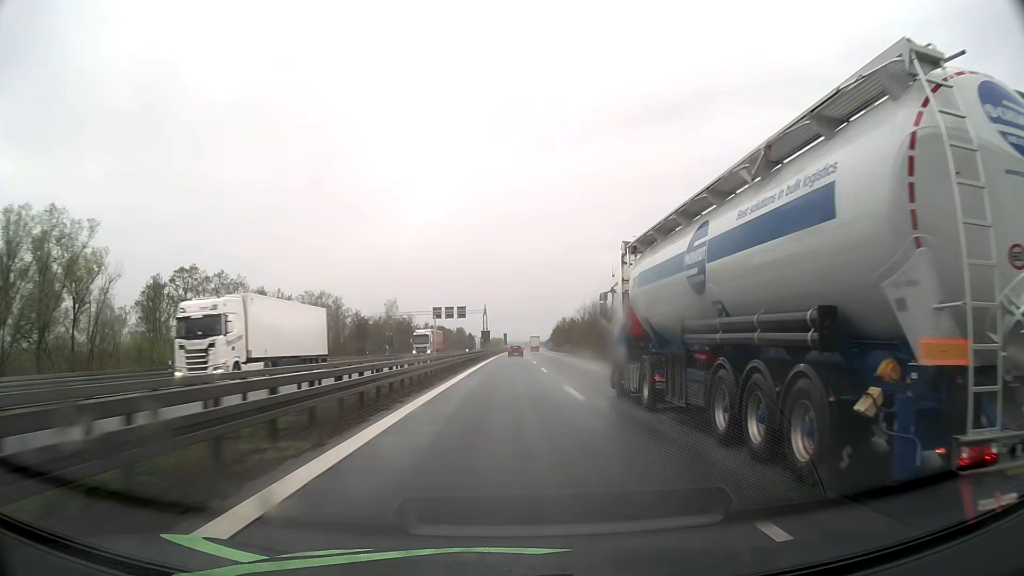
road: motorway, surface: asphalt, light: Day
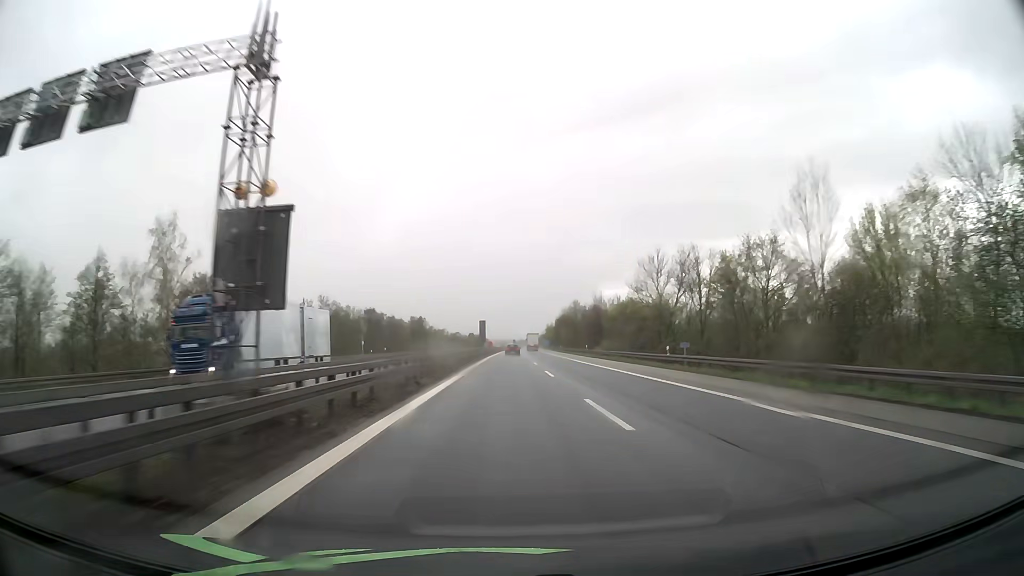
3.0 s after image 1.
(+0.9, +96.5) m; +1°
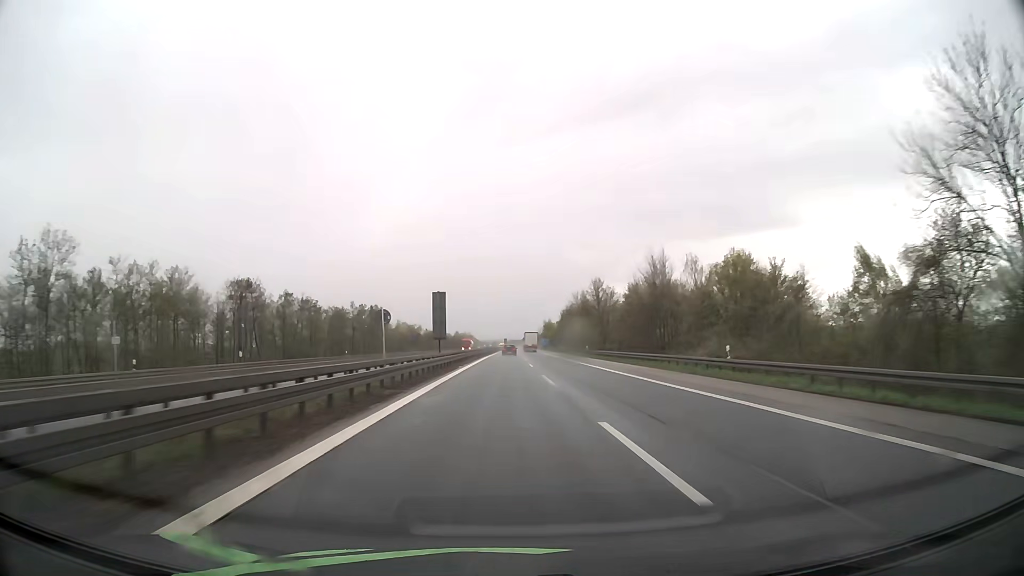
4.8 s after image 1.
(+0.5, +59.1) m; +1°
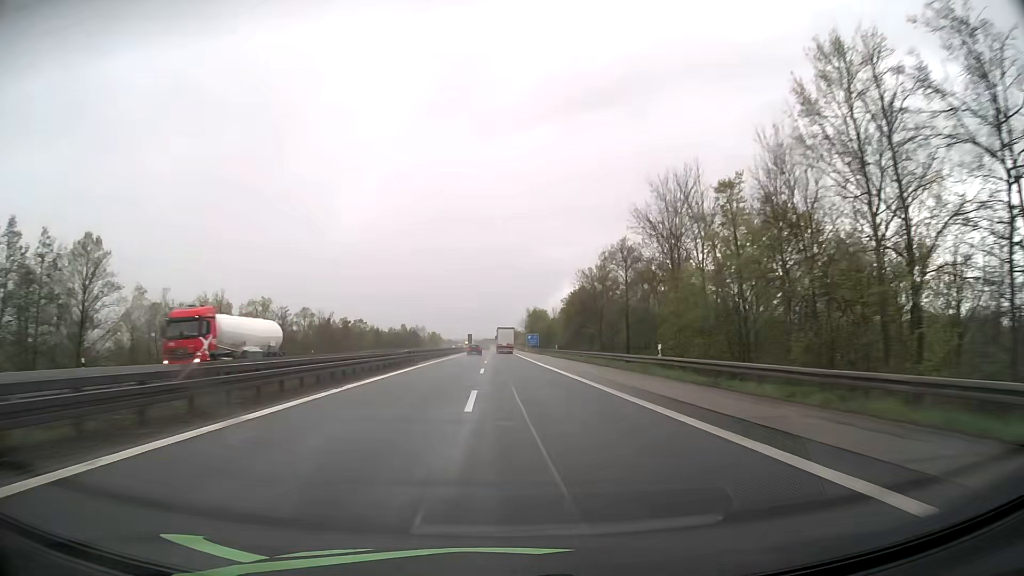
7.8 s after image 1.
(+2.5, +100.2) m; +2°
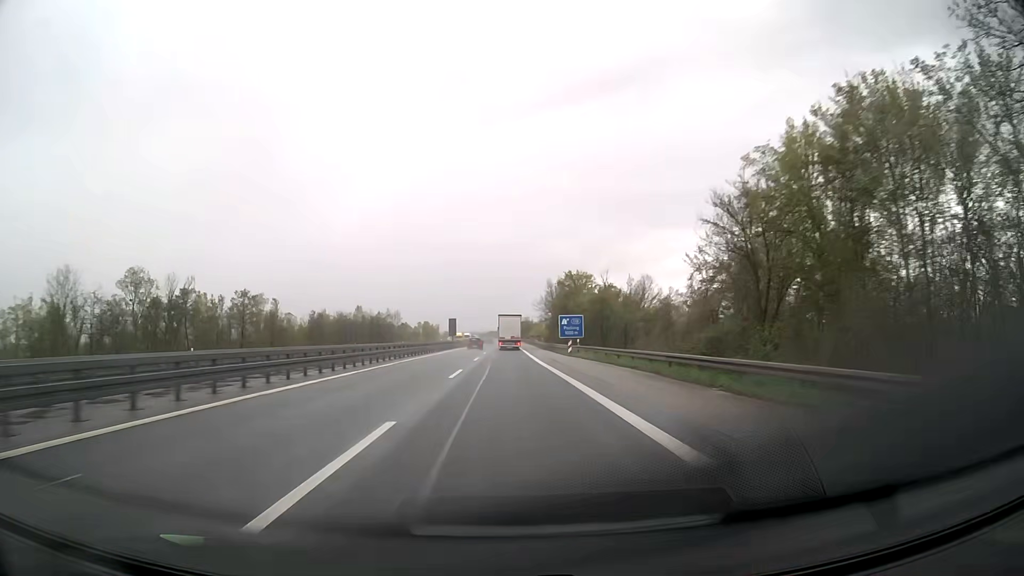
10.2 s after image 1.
(-0.4, +80.8) m; -1°
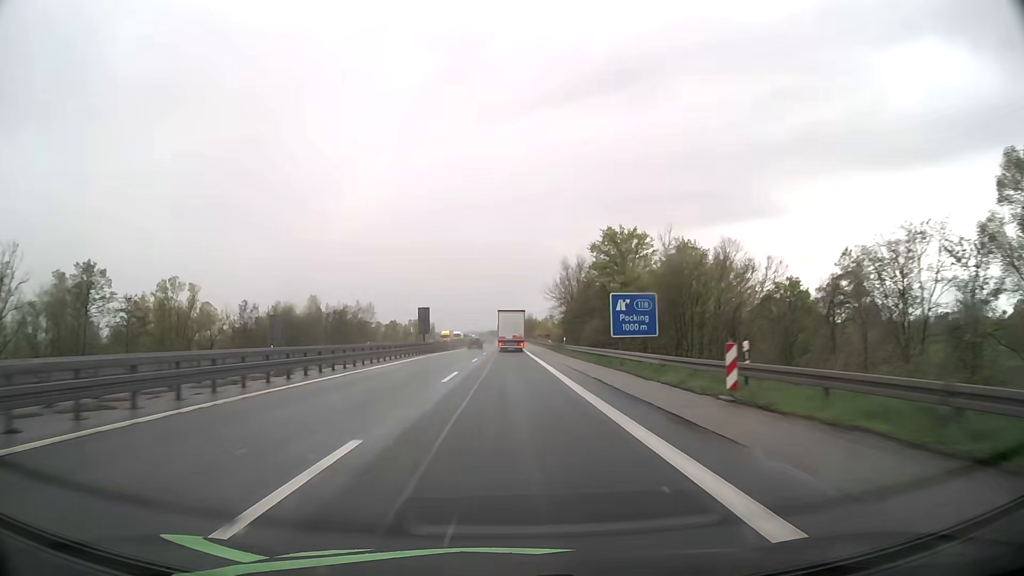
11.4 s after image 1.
(0.0, +37.5) m; 0°
